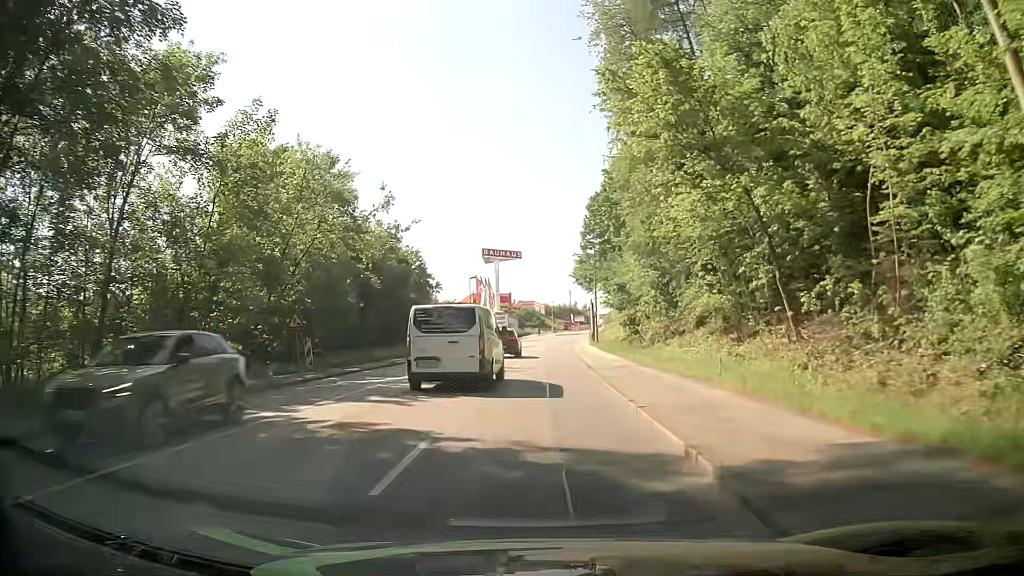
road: tertiary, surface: asphalt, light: Day
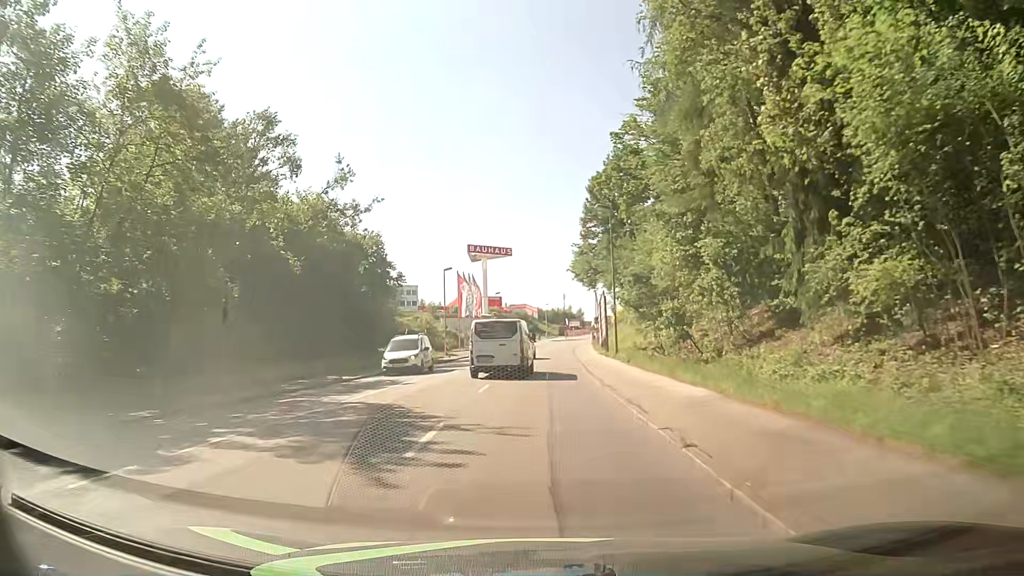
(0.0, +15.9) m; 0°
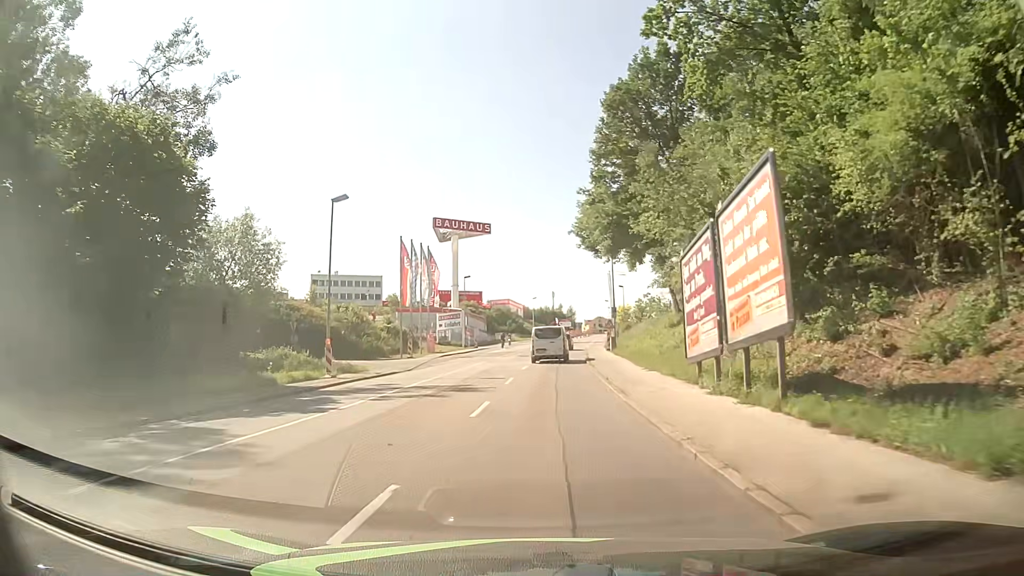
(+0.4, +31.5) m; +2°
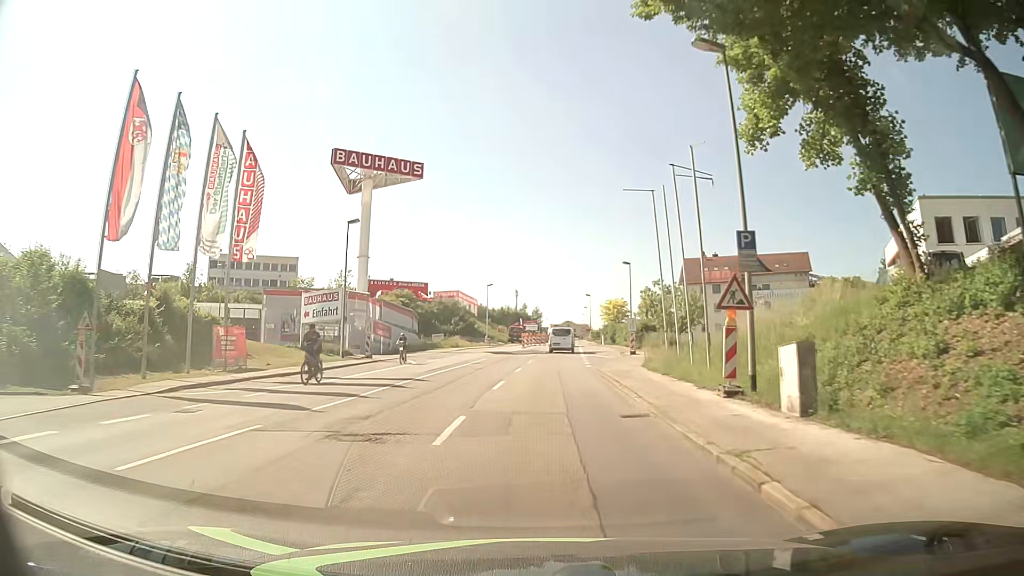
(+0.6, +39.9) m; +3°
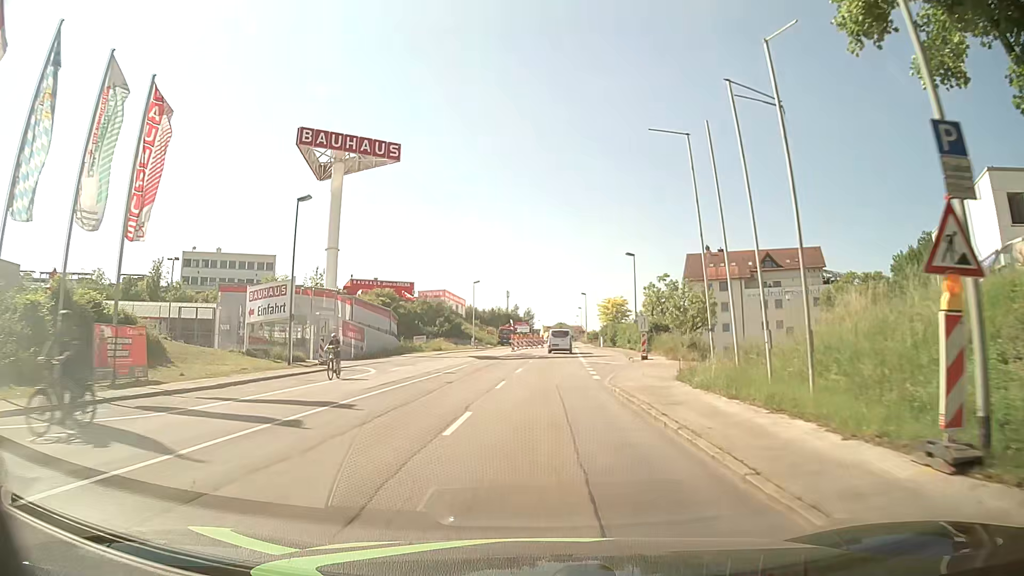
(+0.1, +8.1) m; +1°
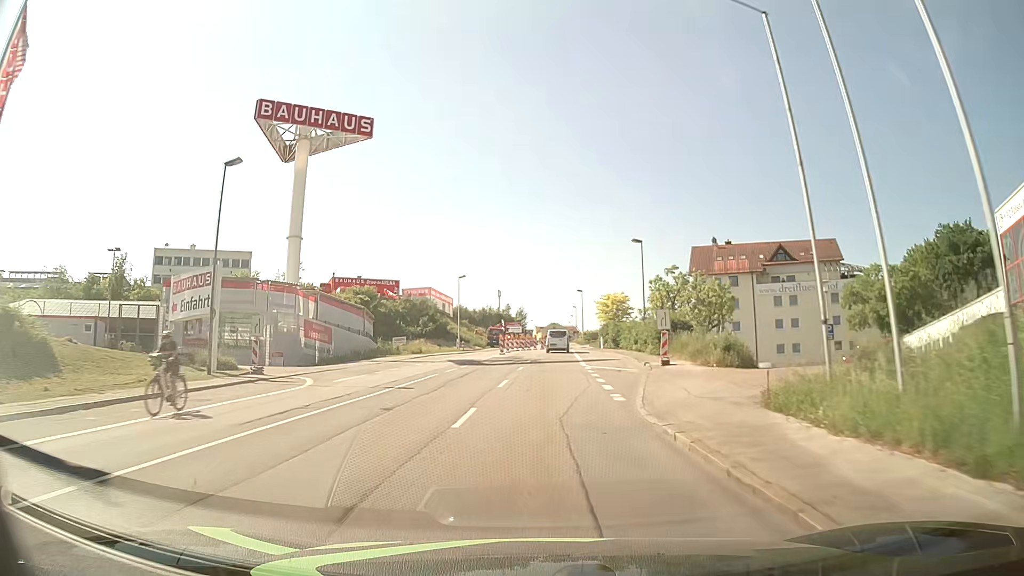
(0.0, +8.1) m; 0°
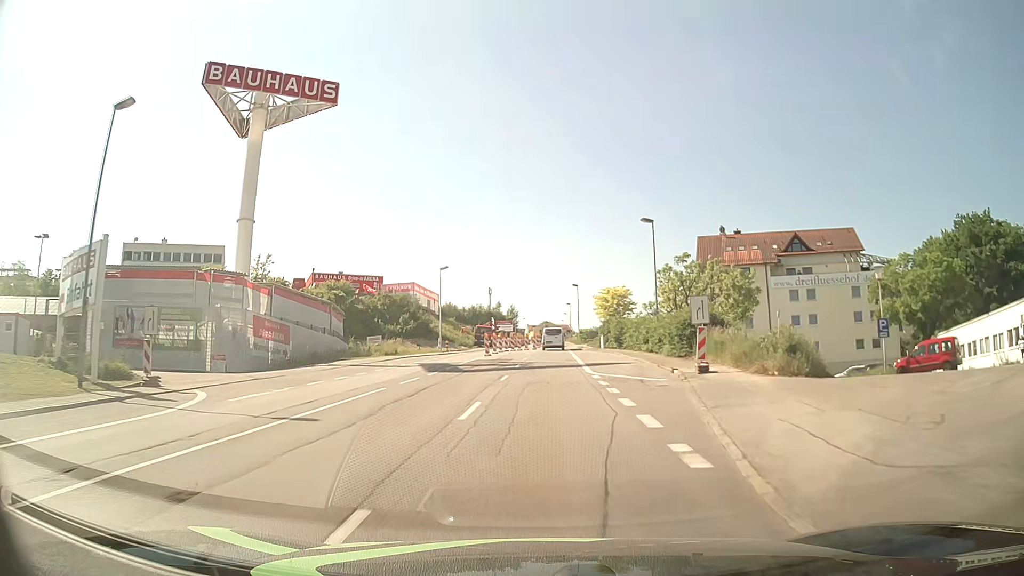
(0.0, +8.1) m; +1°
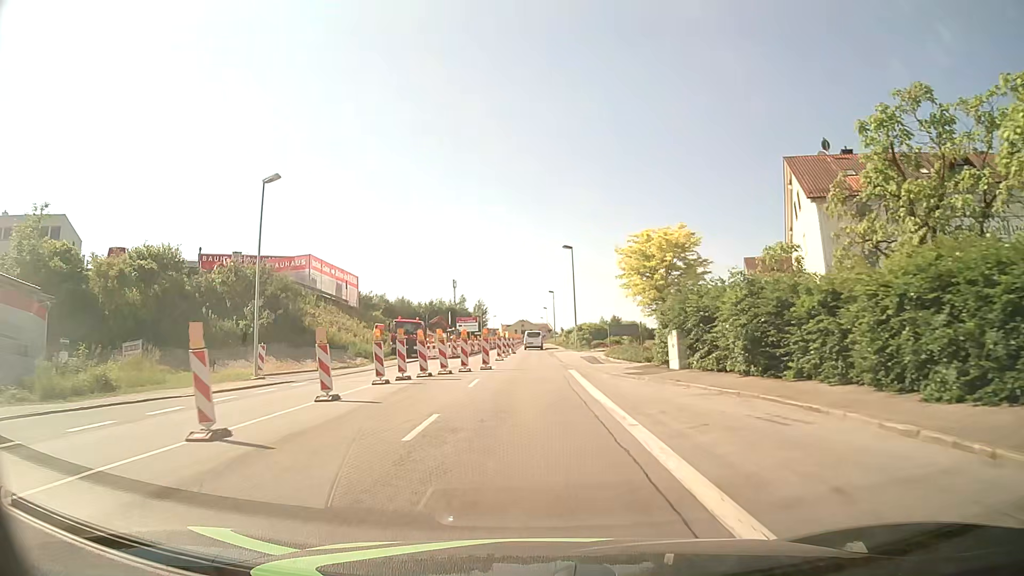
(+0.7, +38.3) m; +2°
(0, +10) (0, +20) (0, +30) (0, +40) (0, +50) (0, +60) (0, +70) (0, +80) (0, +90) (0, +100) m
